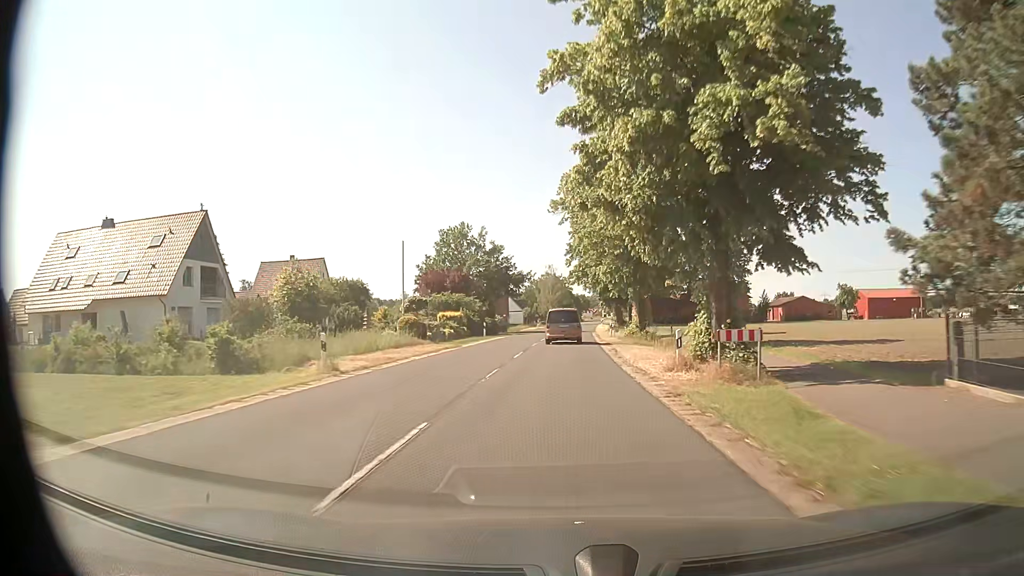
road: secondary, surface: asphalt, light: Day
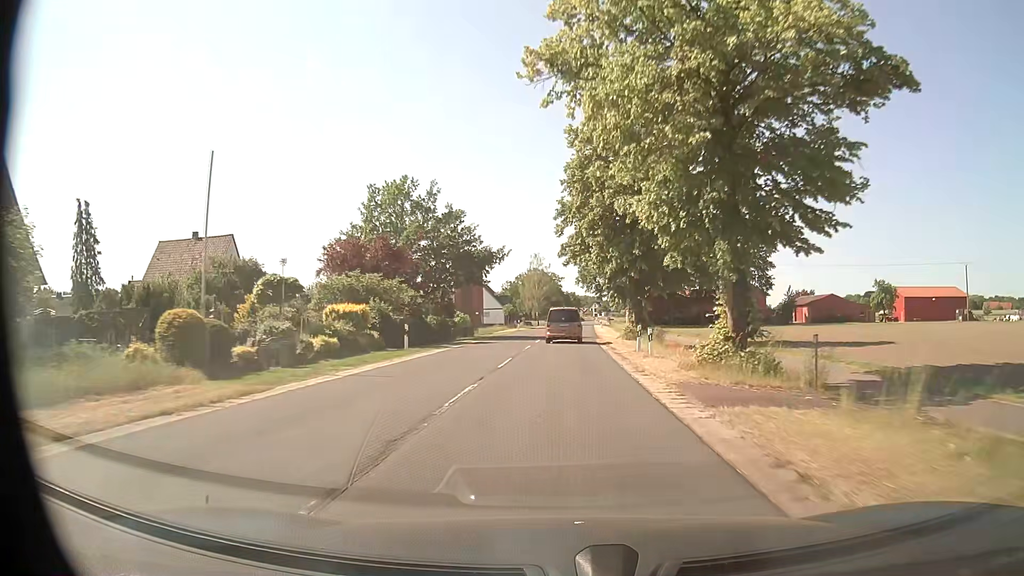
(+0.1, +22.6) m; +1°
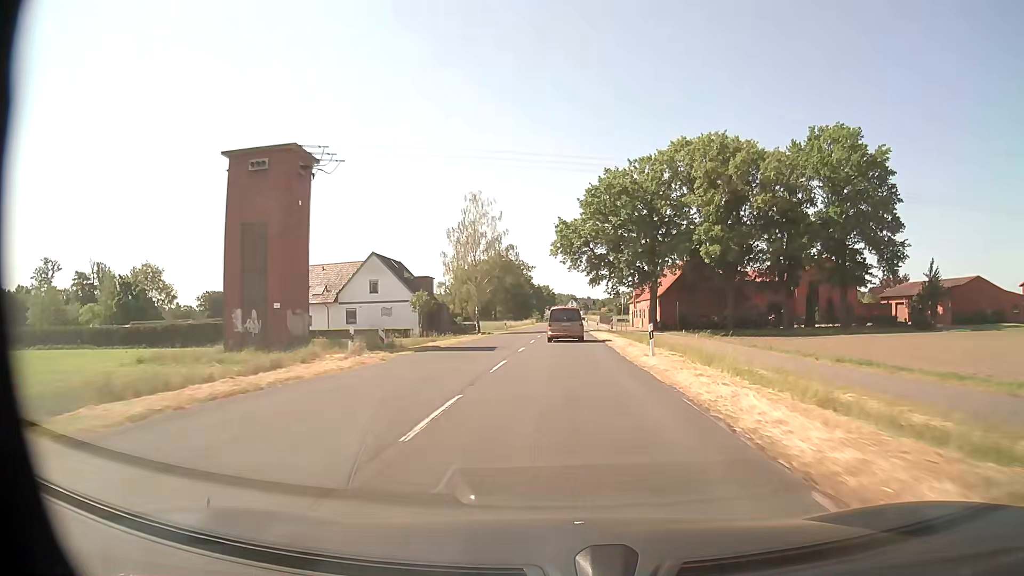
(+0.8, +56.4) m; +2°
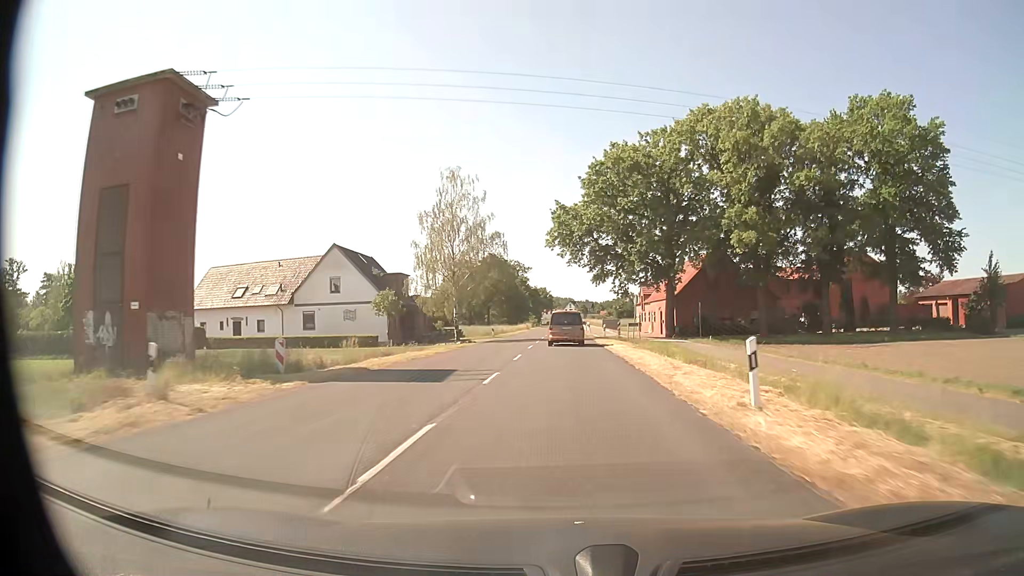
(0.0, +11.3) m; 0°
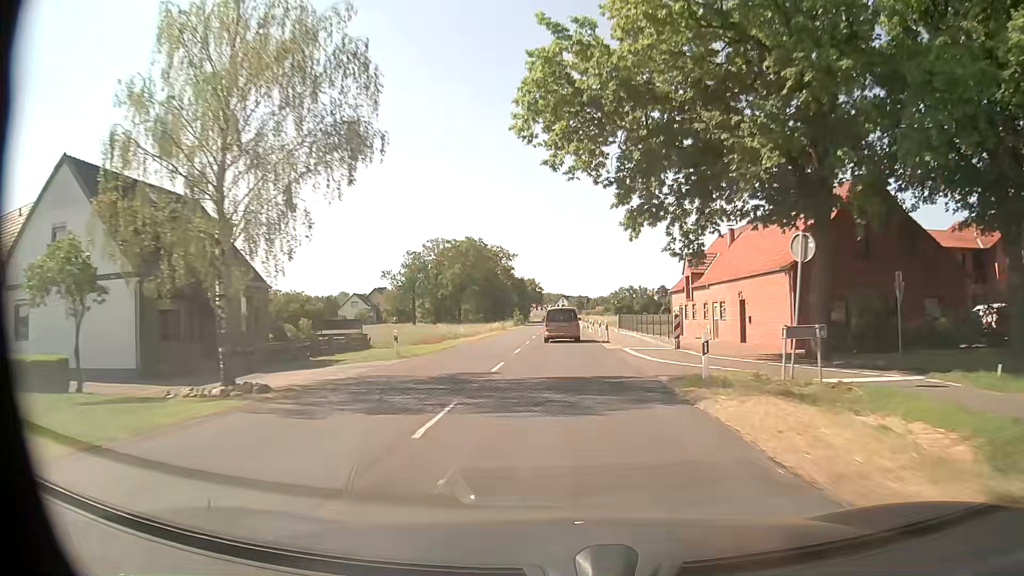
(+0.2, +33.8) m; +1°
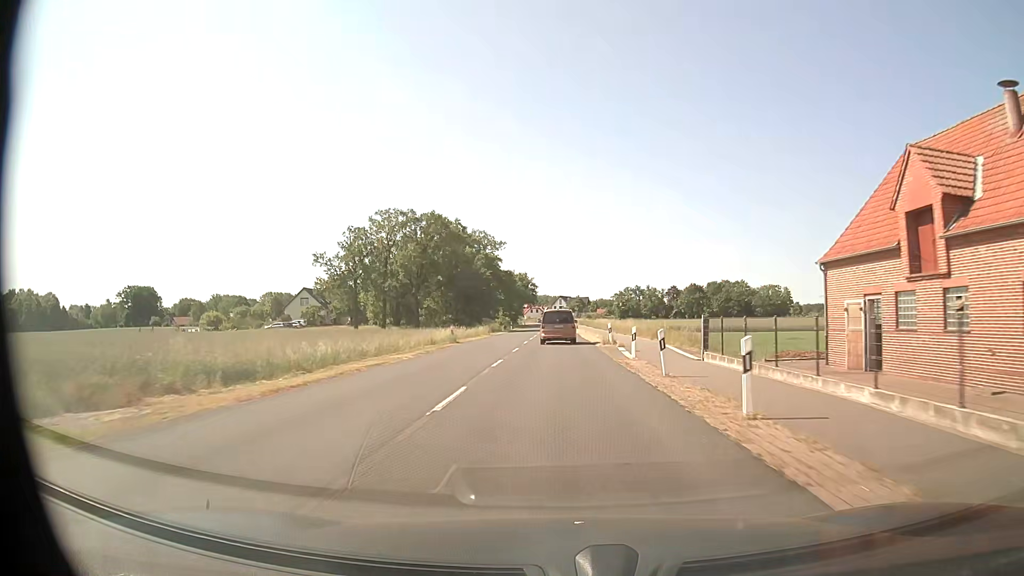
(0.0, +33.8) m; 0°
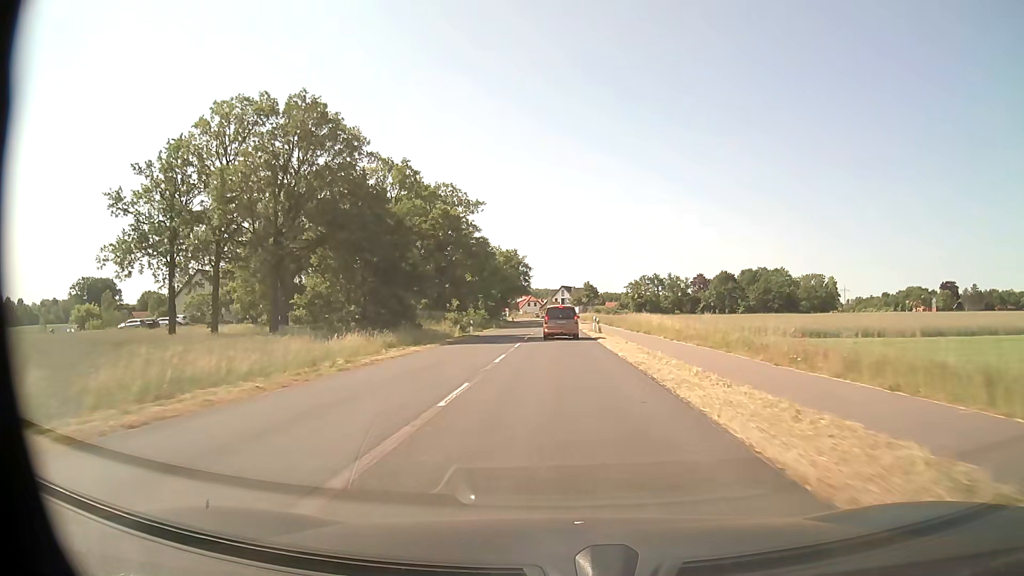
(-0.3, +45.0) m; 0°
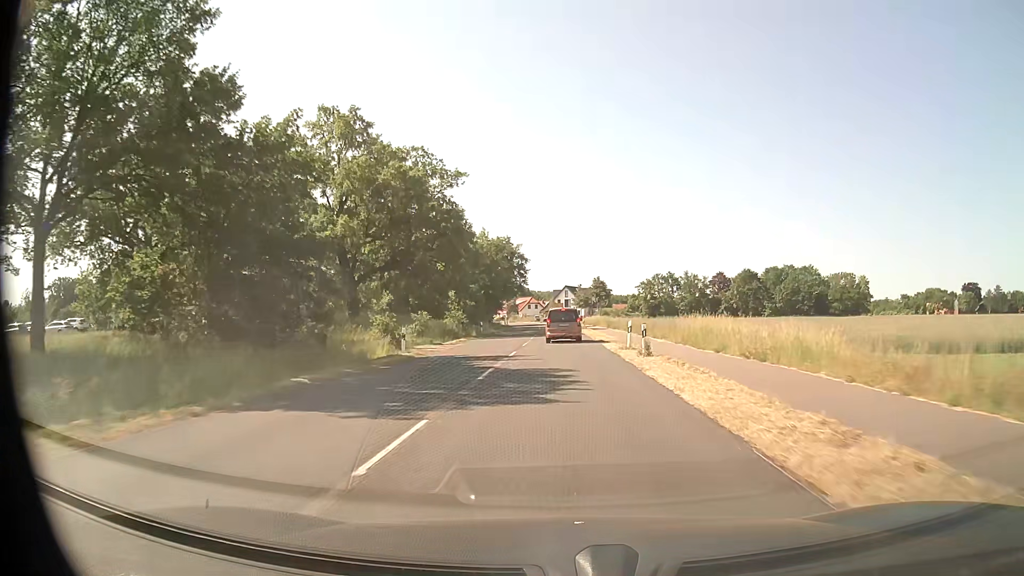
(0.0, +22.6) m; 0°
(0, +10) (0, +20) (0, +30) (0, +40) (0, +50) (0, +60) (0, +70) (-1, +80) (-1, +90) (-1, +100) m
